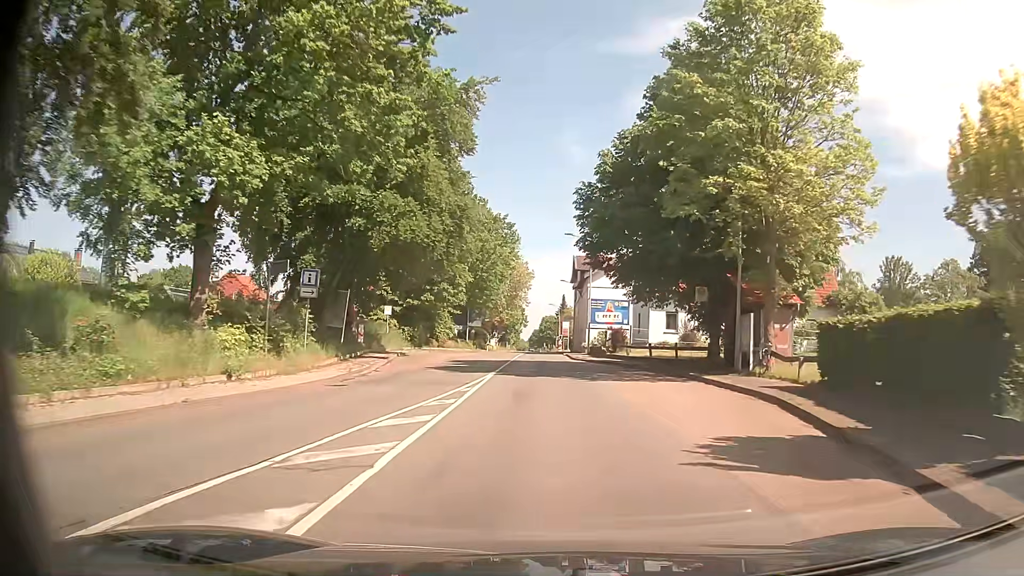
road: secondary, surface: asphalt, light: Day
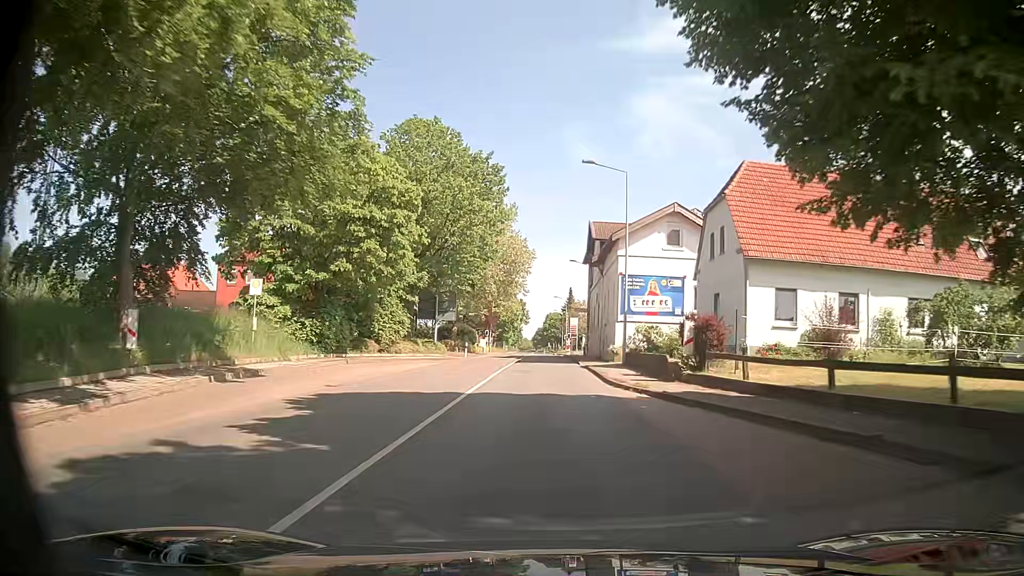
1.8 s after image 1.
(0.0, +23.0) m; 0°
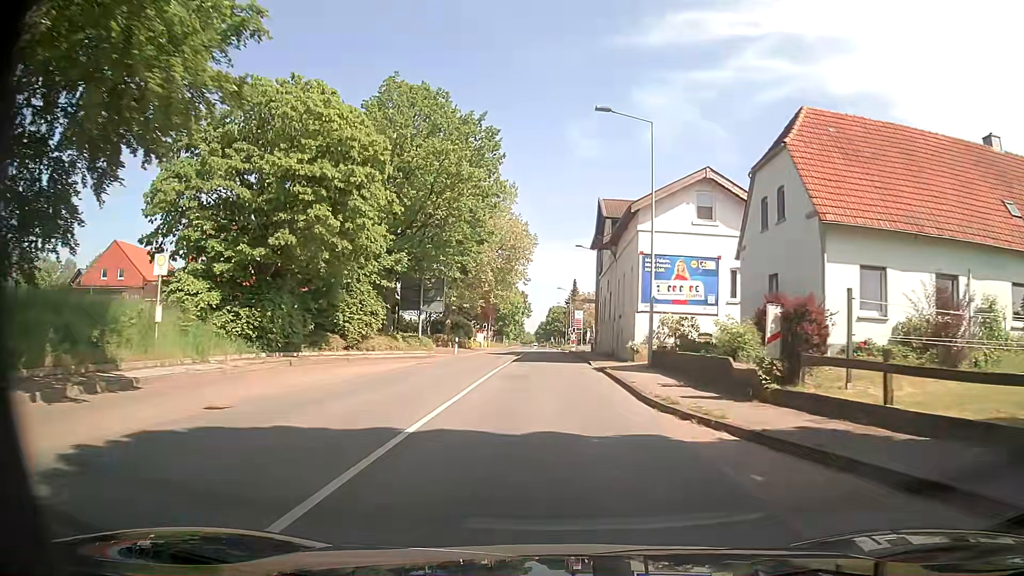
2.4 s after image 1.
(-0.1, +7.2) m; 0°
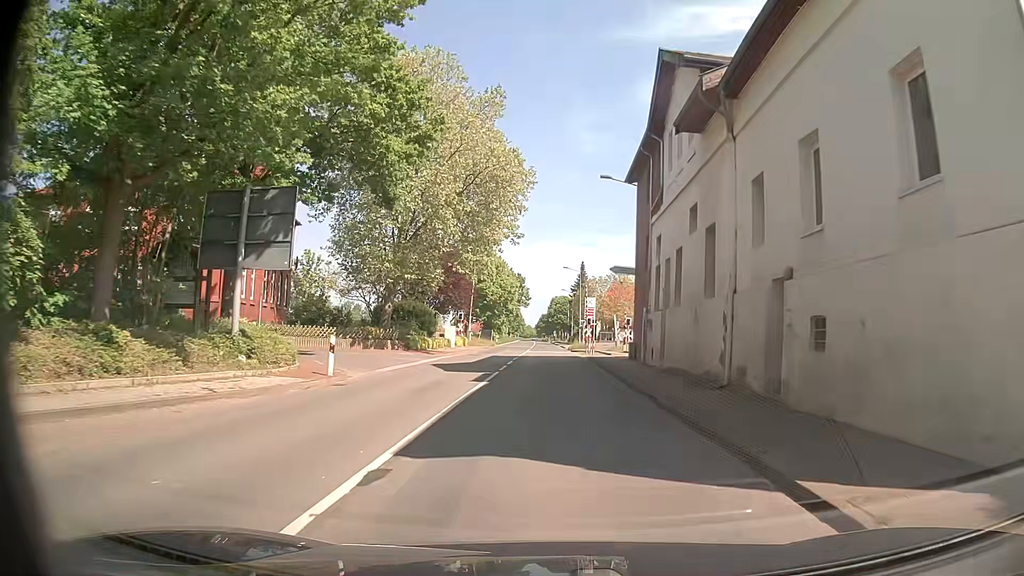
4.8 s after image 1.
(-0.4, +26.2) m; -1°
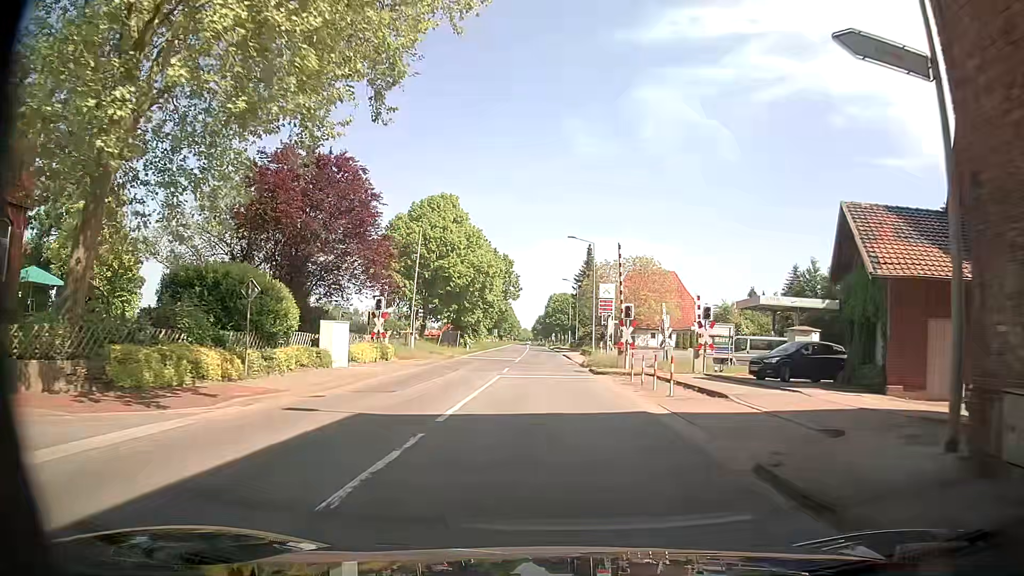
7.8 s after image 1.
(+0.3, +28.9) m; +2°
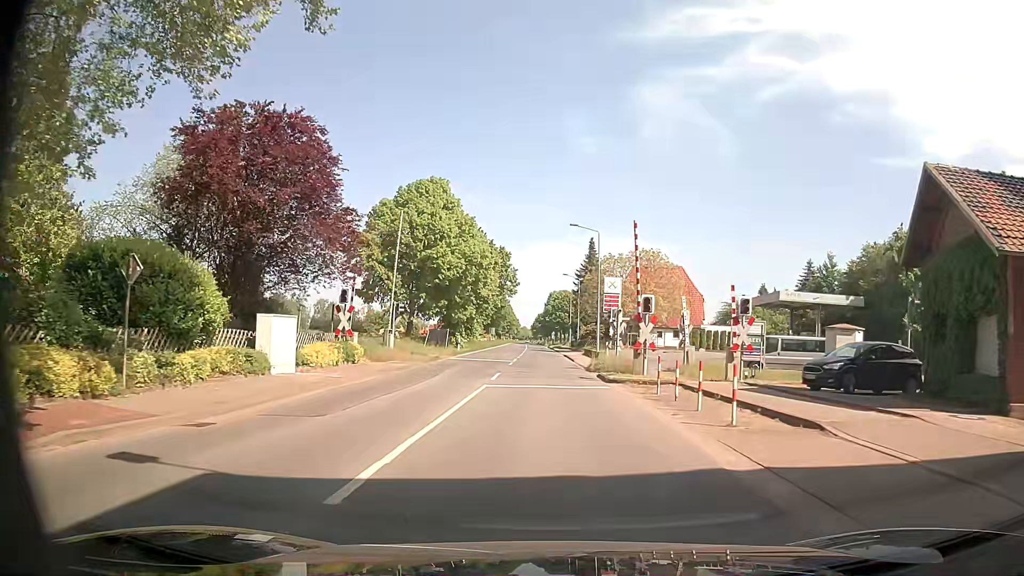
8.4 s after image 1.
(0.0, +5.6) m; -1°
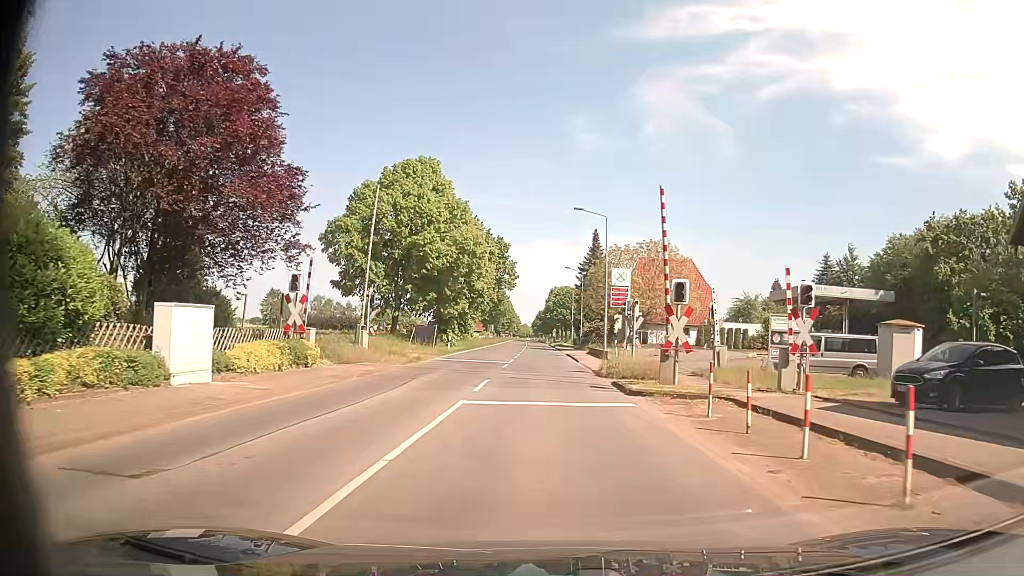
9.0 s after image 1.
(0.0, +5.5) m; -1°
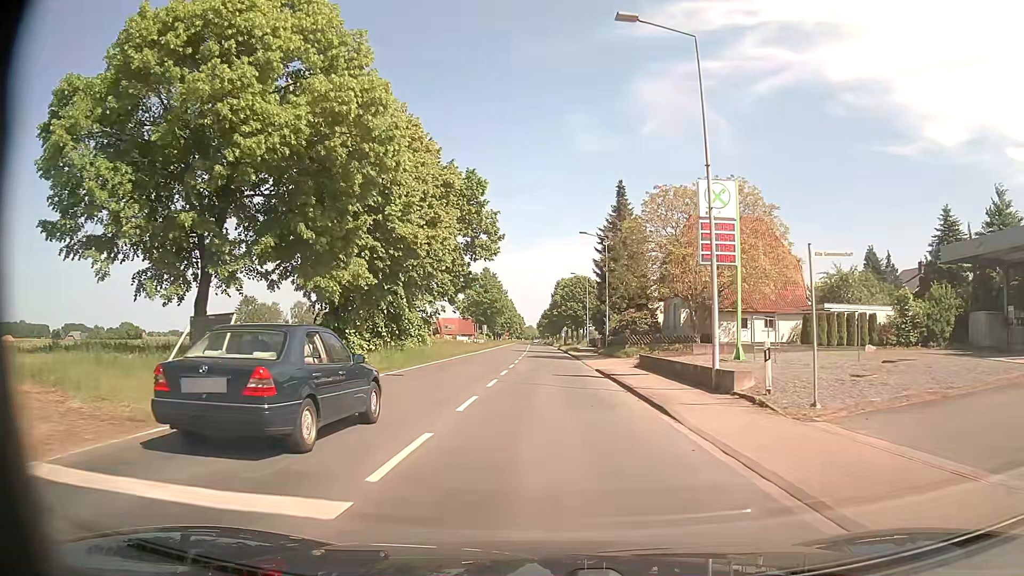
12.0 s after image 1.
(-0.1, +28.5) m; 0°
(0, +10) (0, +20) (0, +30) (0, +40) (0, +50) (0, +60) (0, +70) (0, +80) (0, +90) (-1, +100) m
